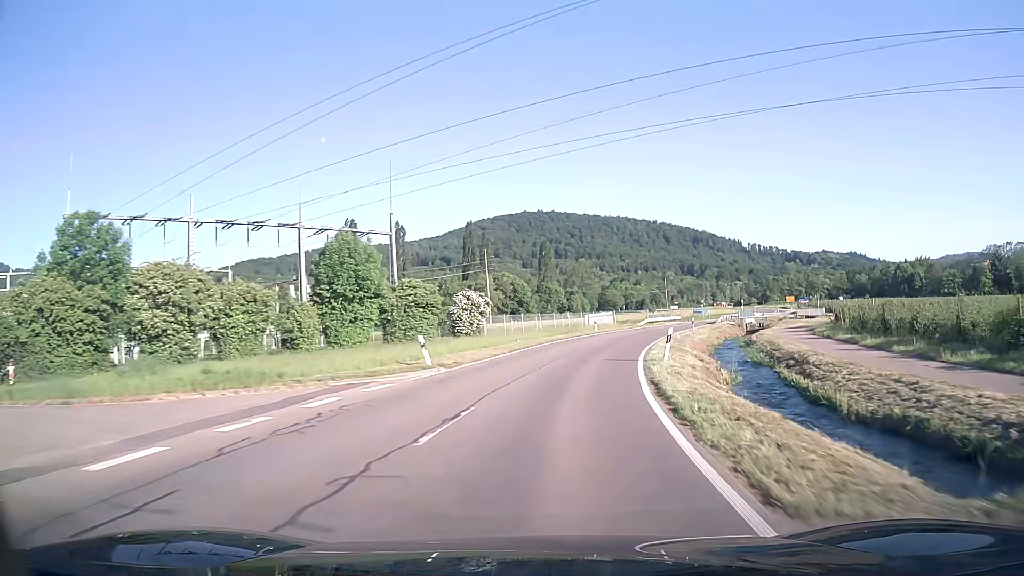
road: tertiary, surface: asphalt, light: Day
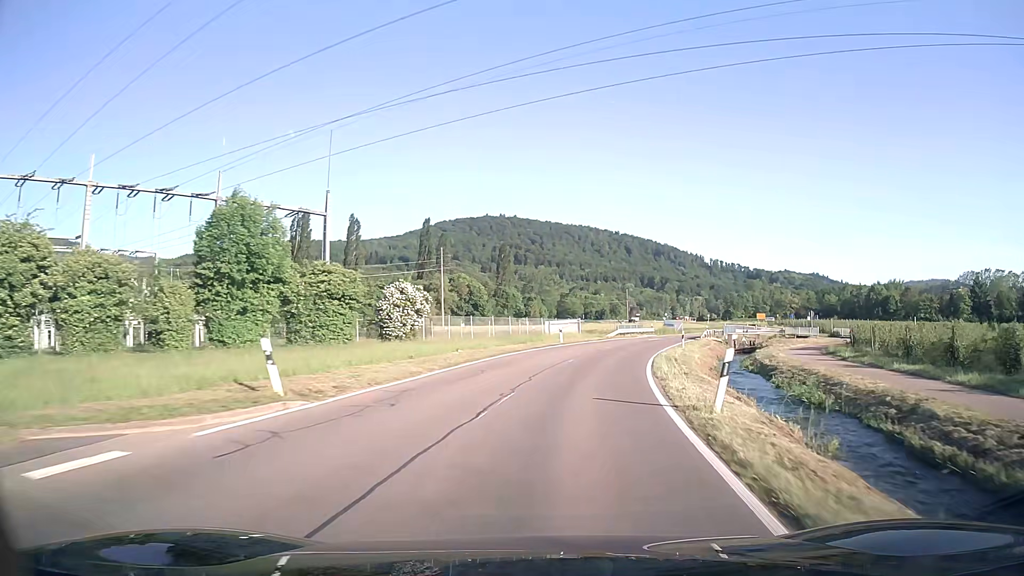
(+0.2, +9.9) m; +3°
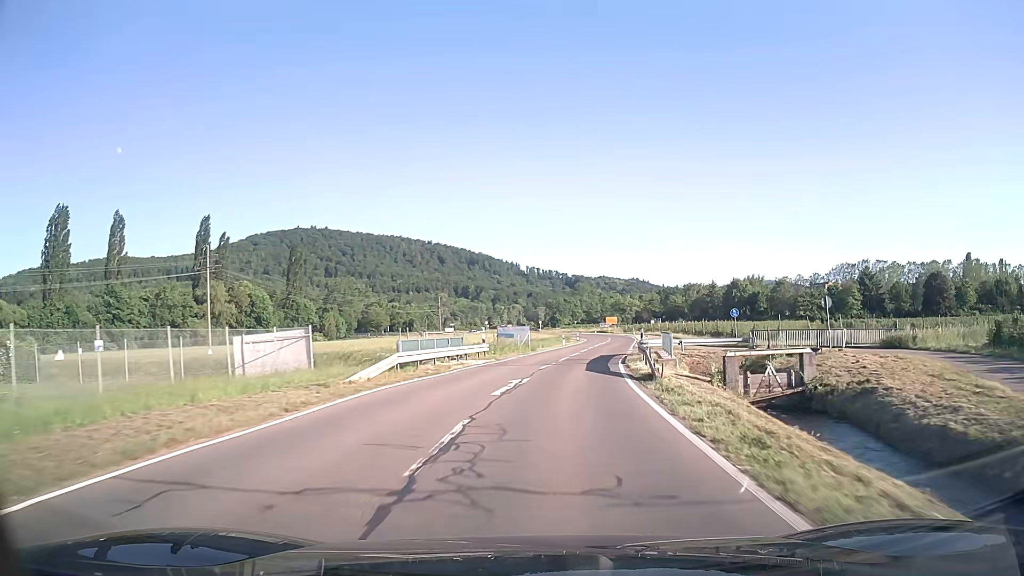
(+6.0, +38.7) m; +16°
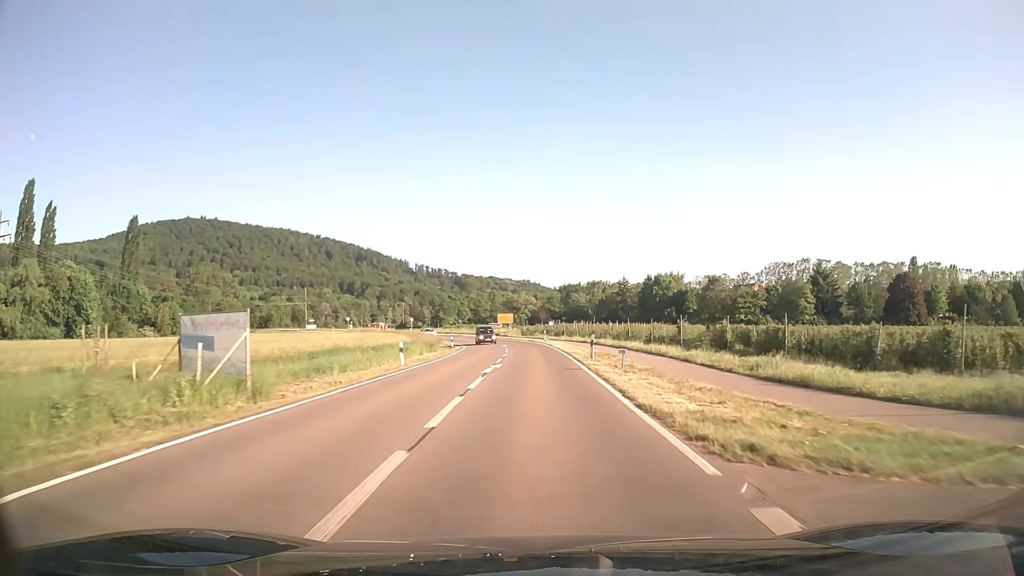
(+3.5, +38.8) m; +9°
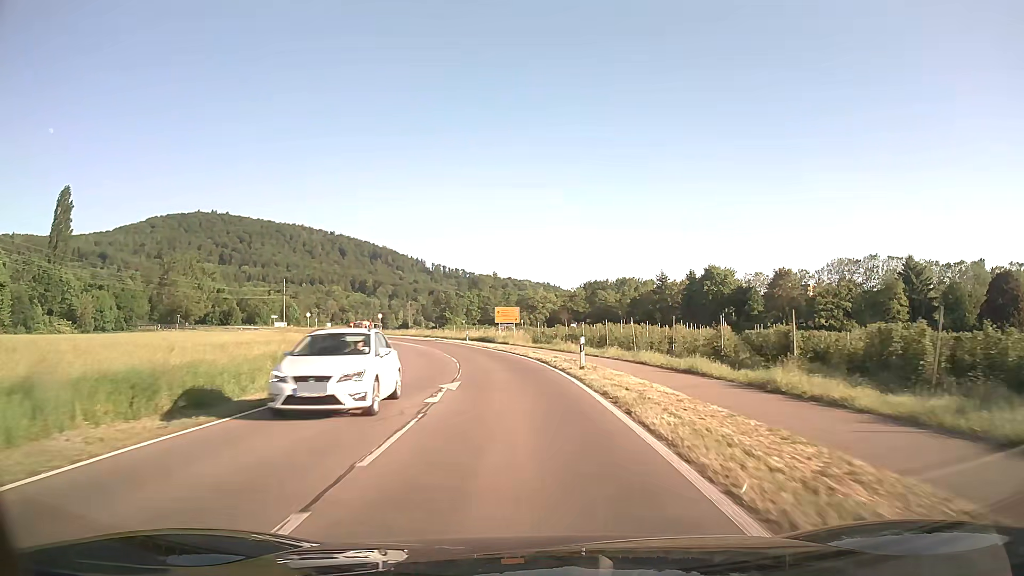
(+0.1, +38.6) m; -2°
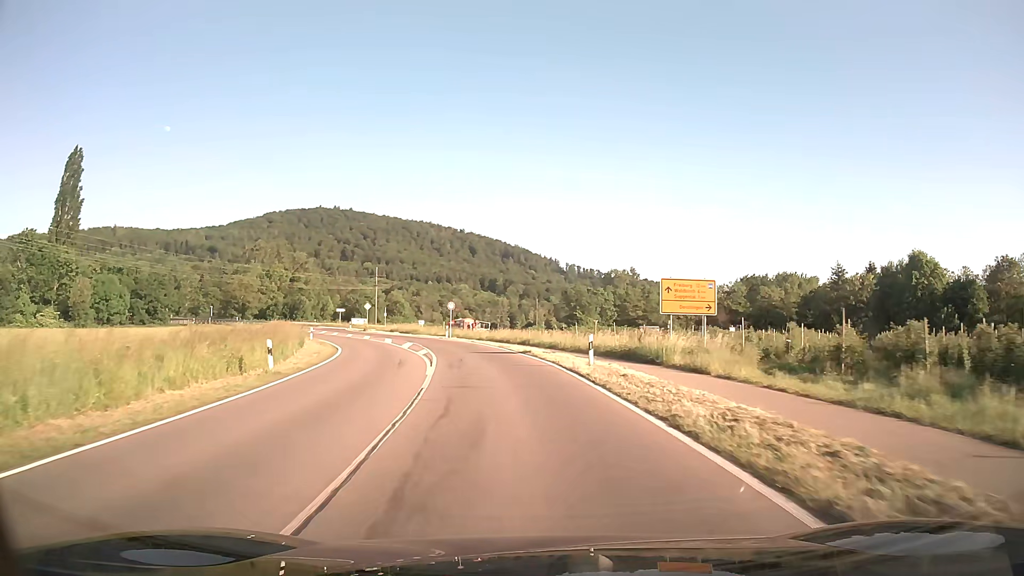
(-3.0, +37.3) m; -11°
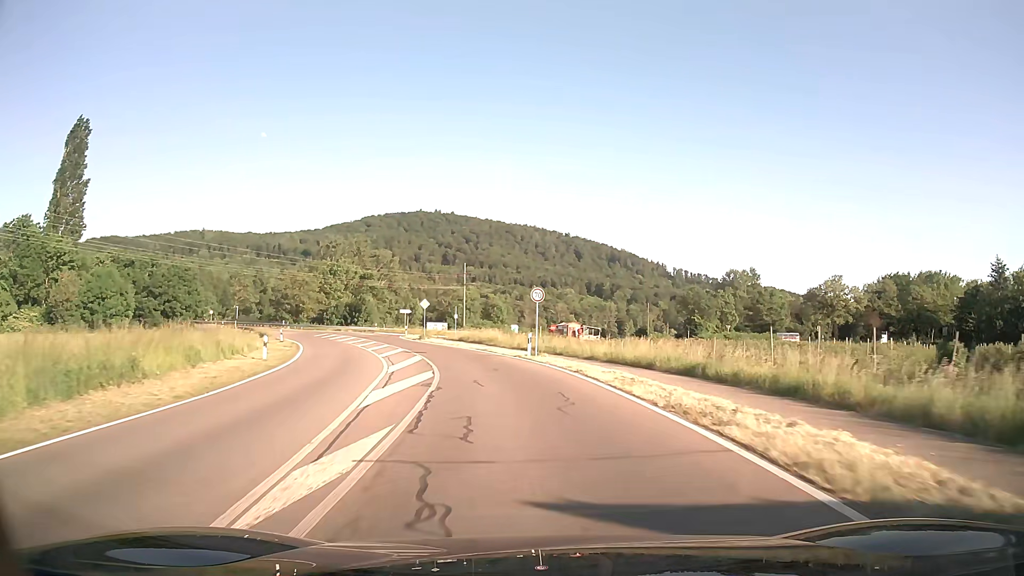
(-2.2, +26.1) m; -9°
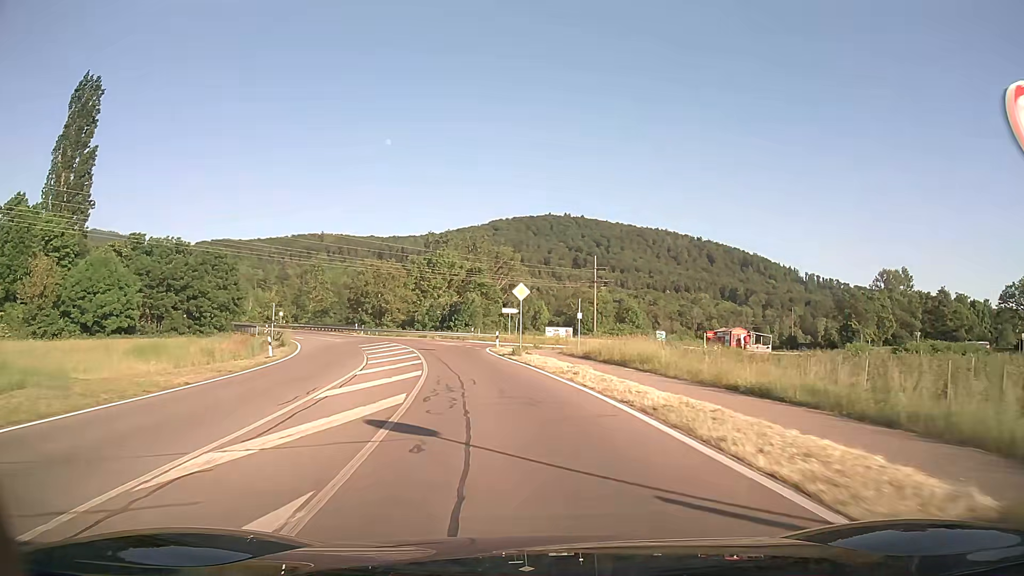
(-2.2, +25.5) m; -11°
(0, +10) (-1, +20) (-3, +30) (-5, +40) (-8, +49) (-12, +58) (-16, +67) (-21, +76) (-27, +84) (-33, +92) m
